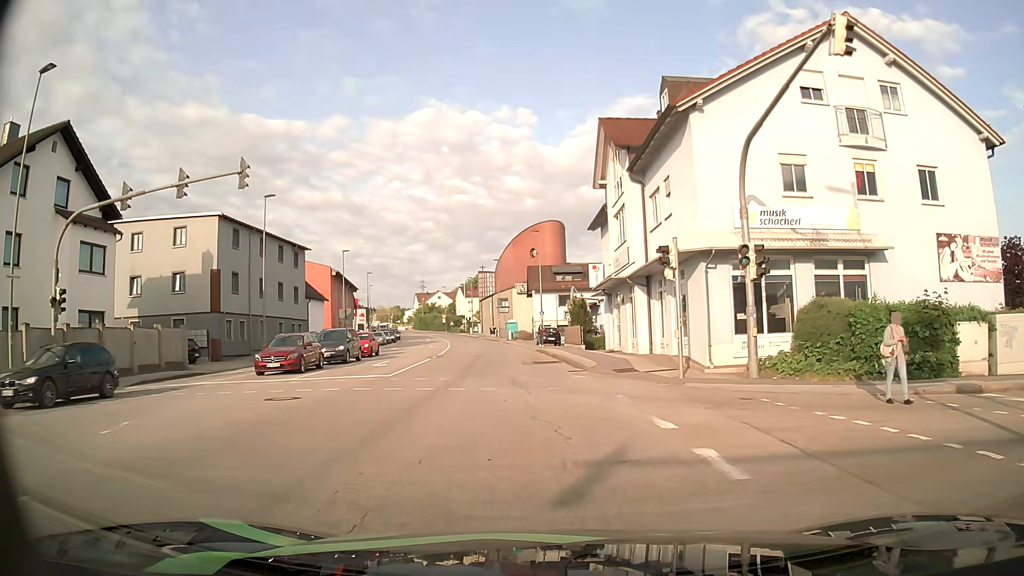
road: tertiary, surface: asphalt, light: Day
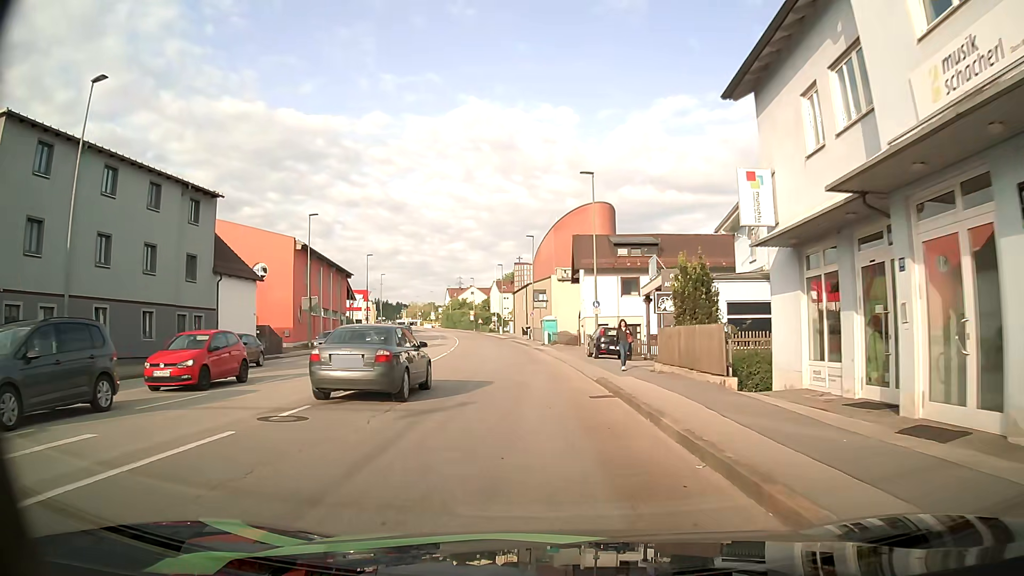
(-0.7, +23.2) m; -3°
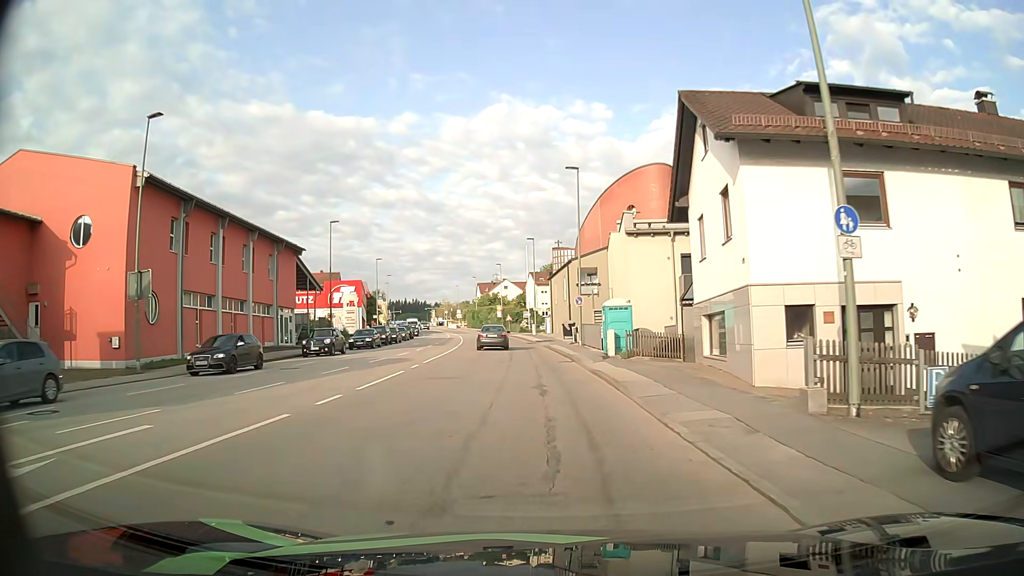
(-0.9, +28.0) m; -4°
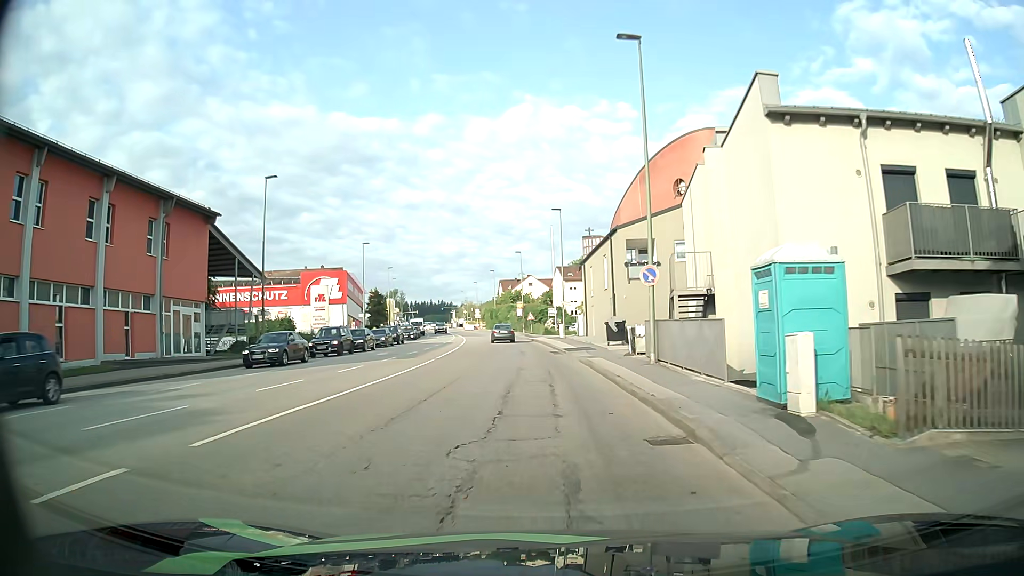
(-0.3, +18.6) m; -2°
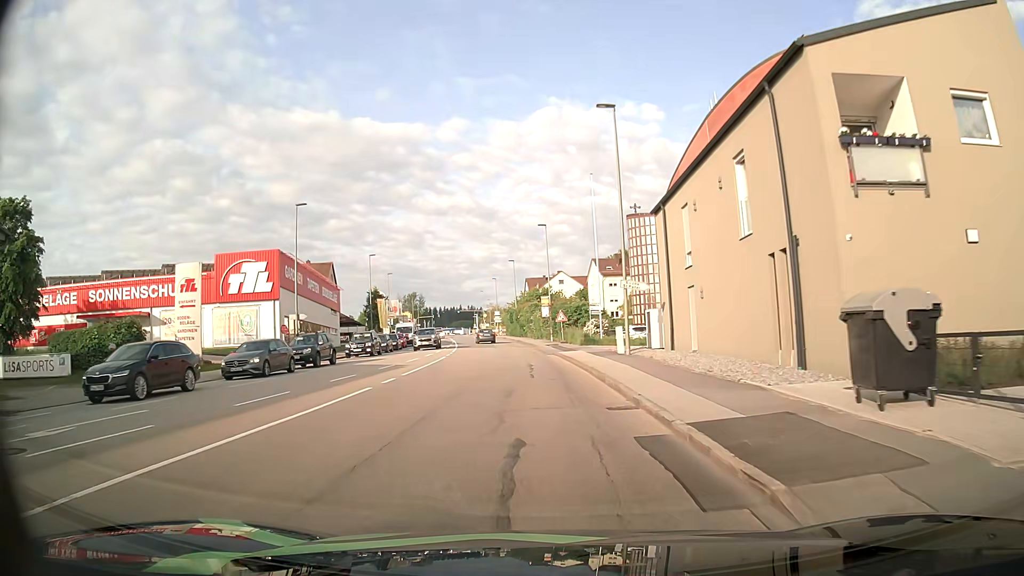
(-0.3, +26.5) m; -2°
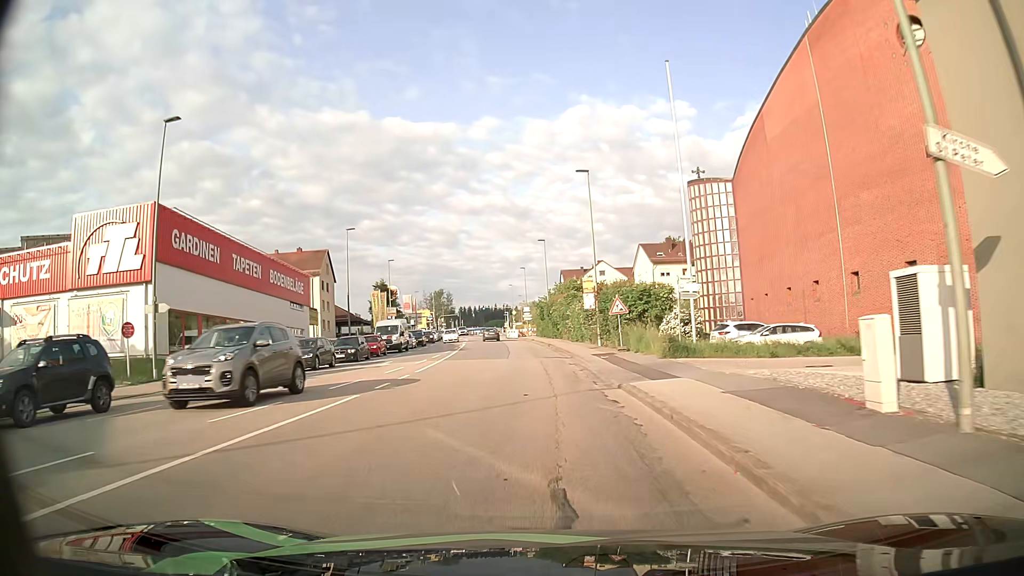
(-0.5, +20.7) m; -3°
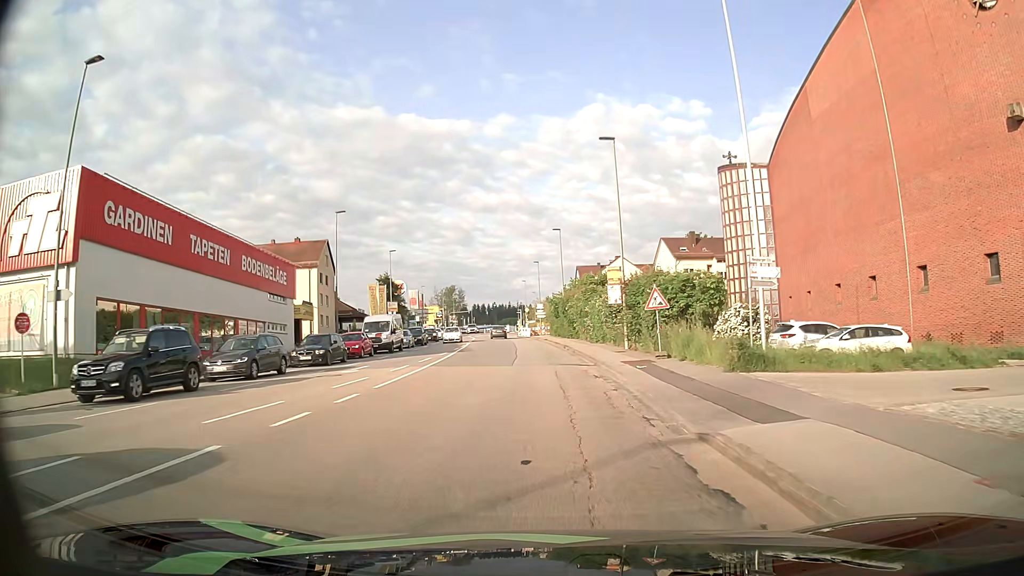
(-0.1, +6.9) m; -1°
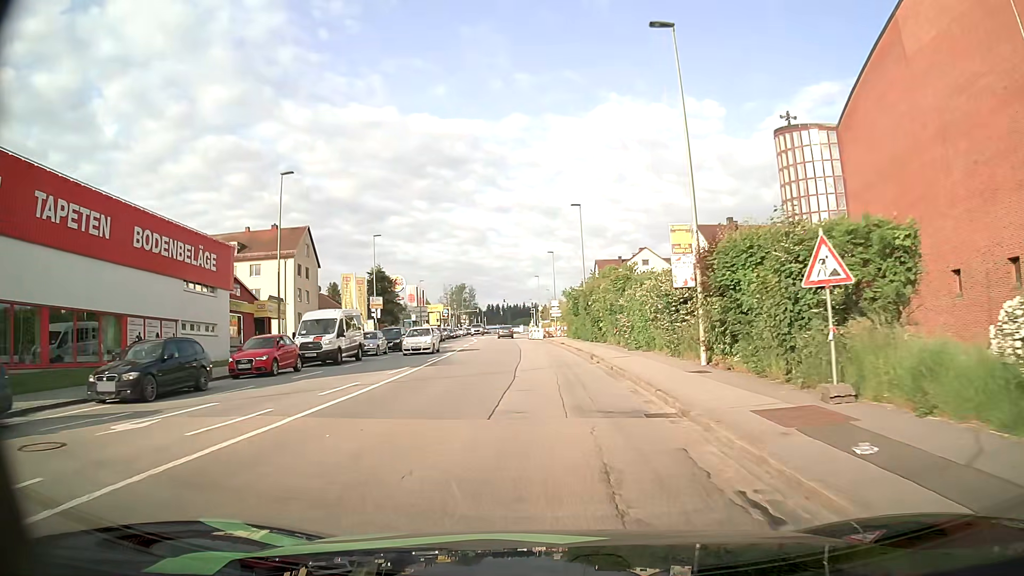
(-0.3, +13.4) m; -2°
(0, +10) (0, +20) (-1, +30) (-2, +40) (-3, +50) (-3, +60) (-4, +70) (-4, +80) (-4, +90) (-4, +100) m
